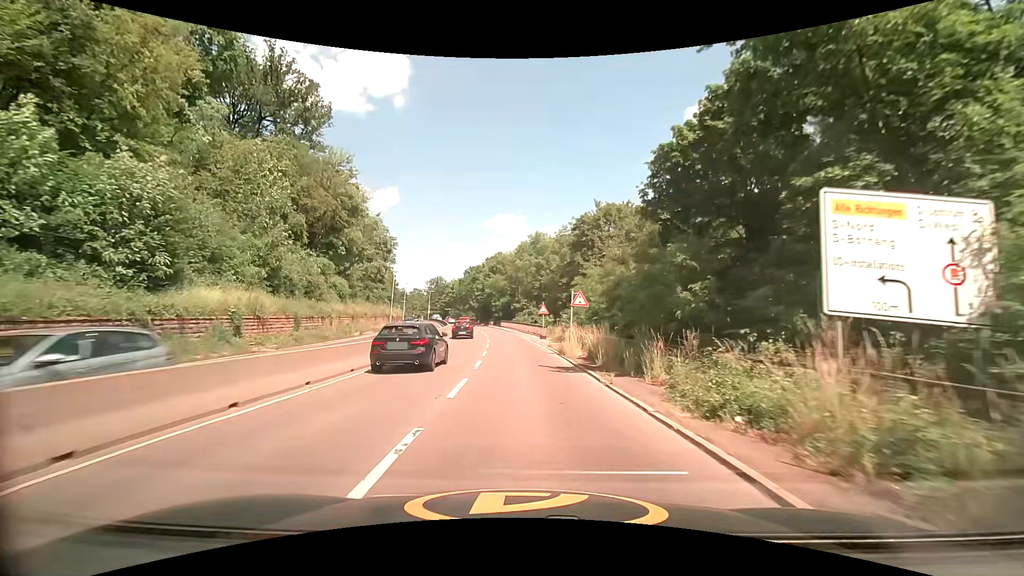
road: trunk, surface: asphalt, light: Day
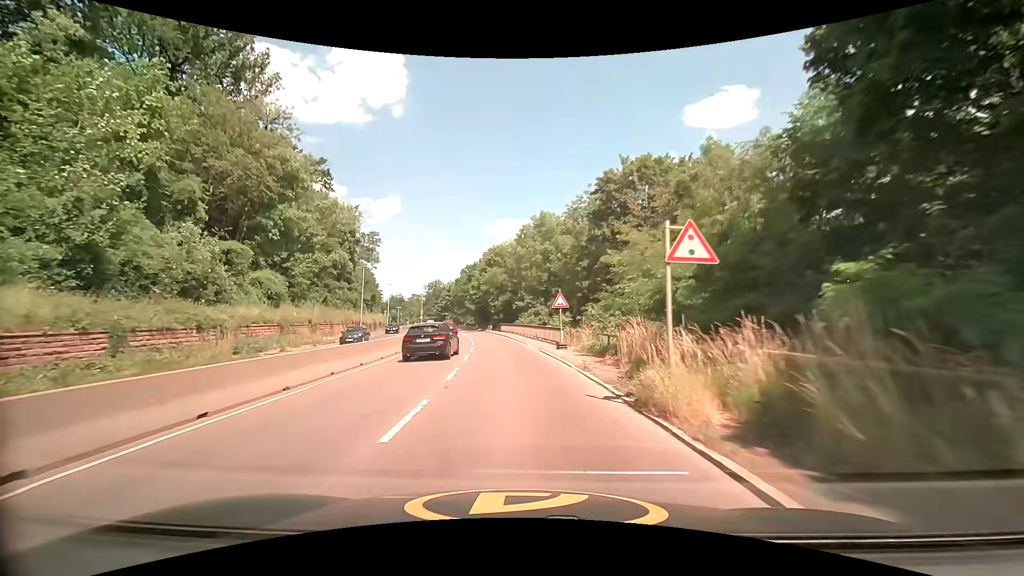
(+0.1, +15.8) m; 0°
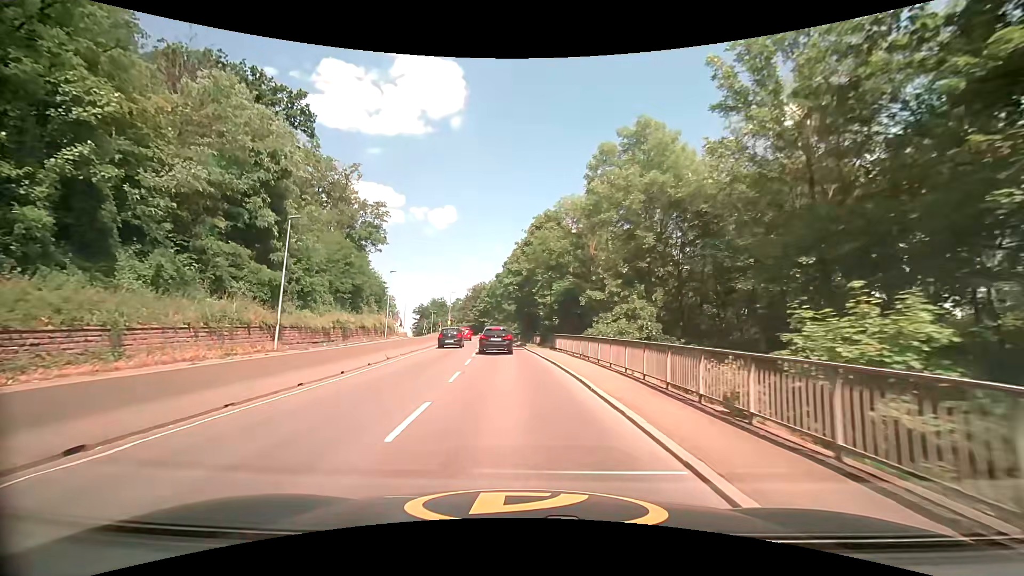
(-1.3, +30.6) m; -7°
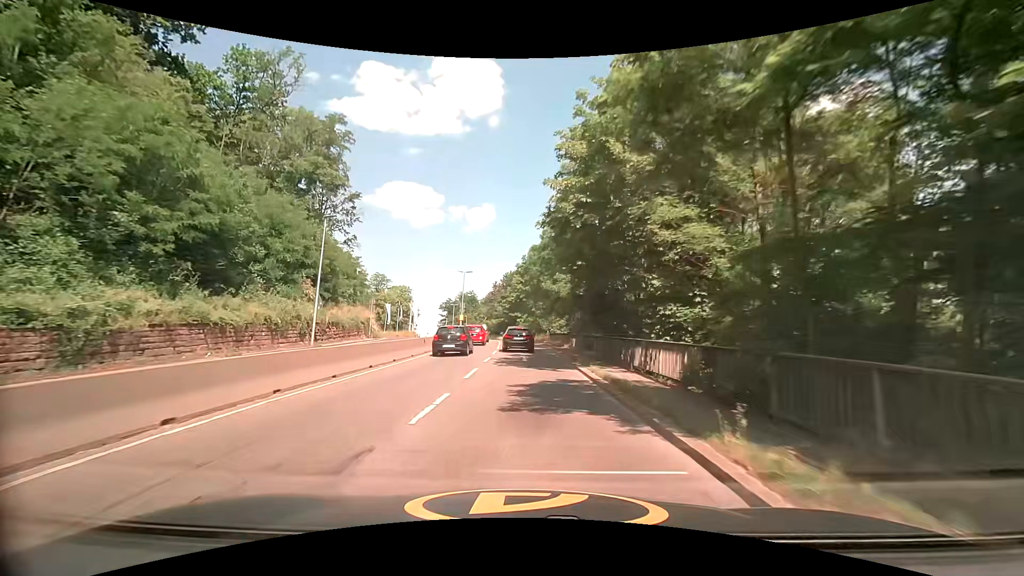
(-1.0, +30.4) m; -3°
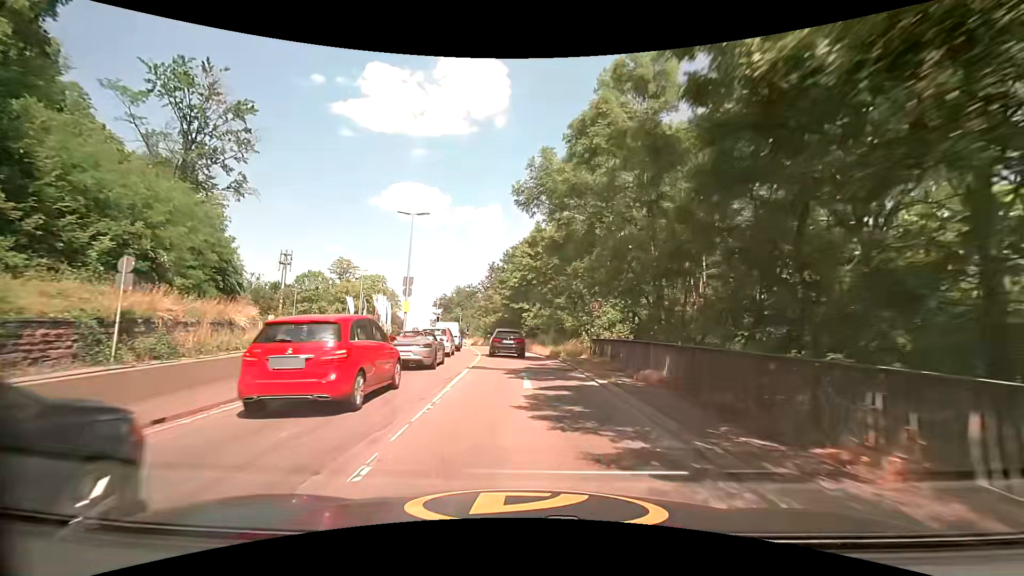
(-0.8, +31.0) m; -2°
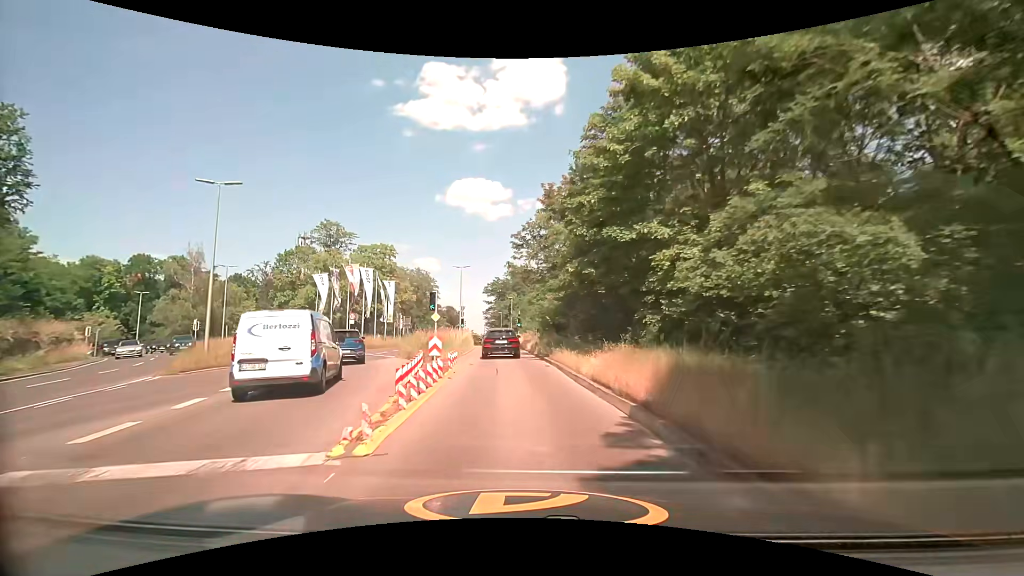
(-1.2, +36.4) m; -7°
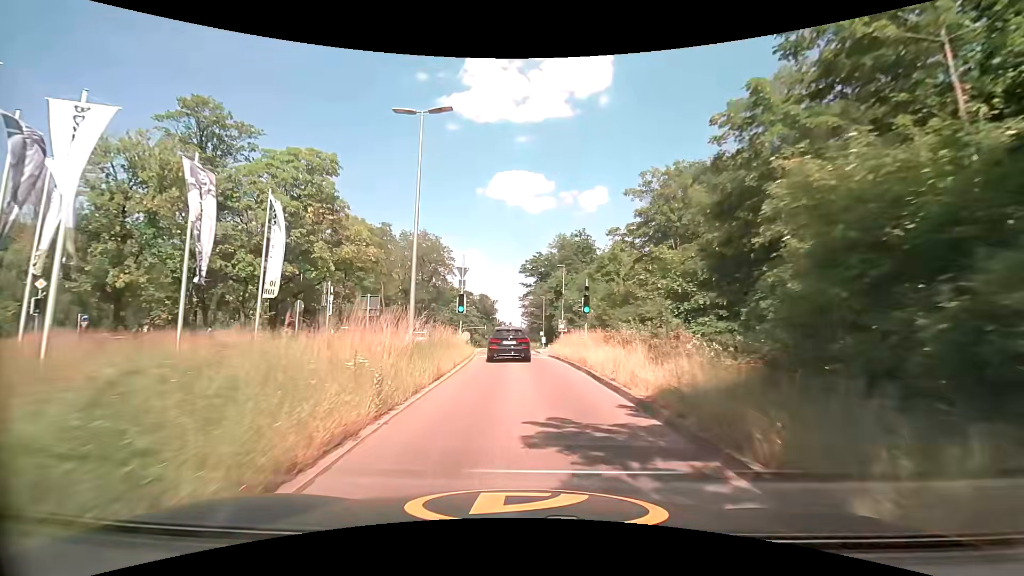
(-2.0, +35.7) m; -6°
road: secondary
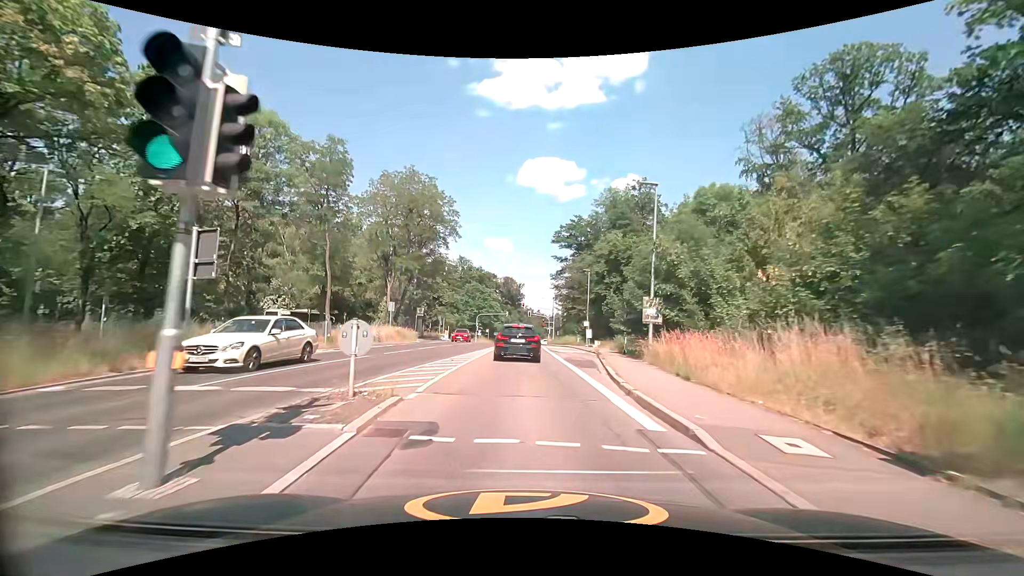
(-0.3, +25.6) m; -2°
